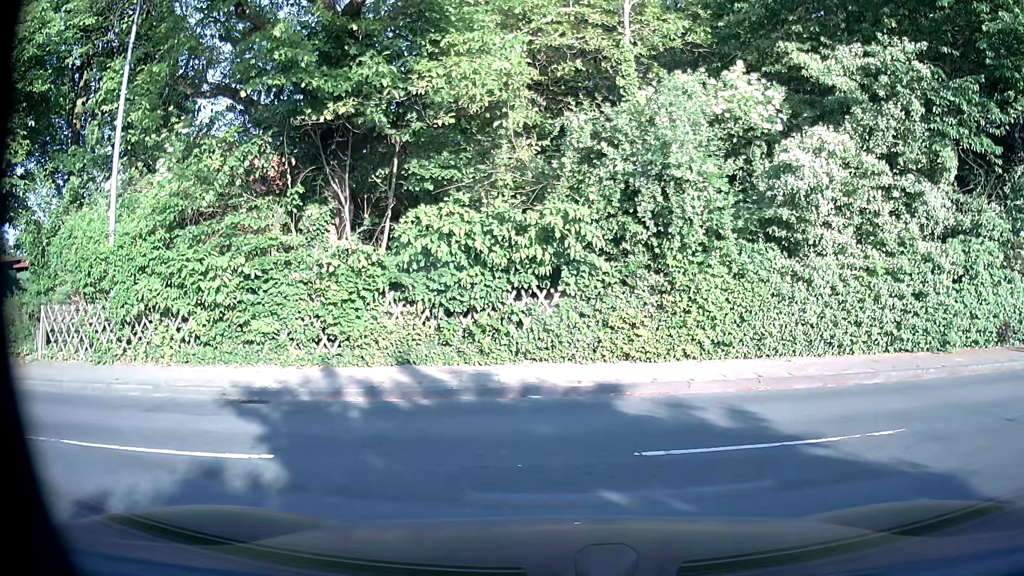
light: Day
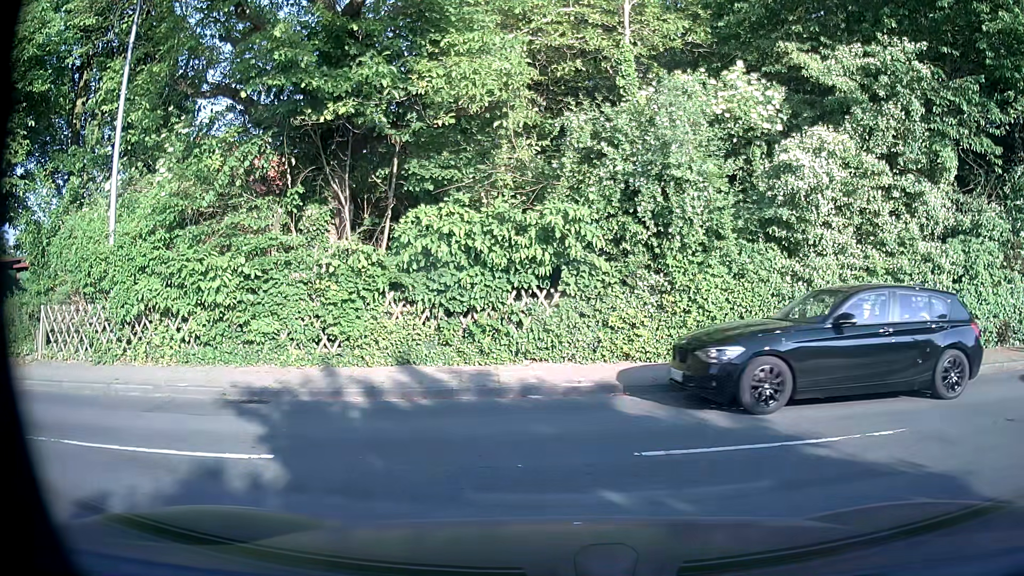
(0.0, 0.0) m; 0°
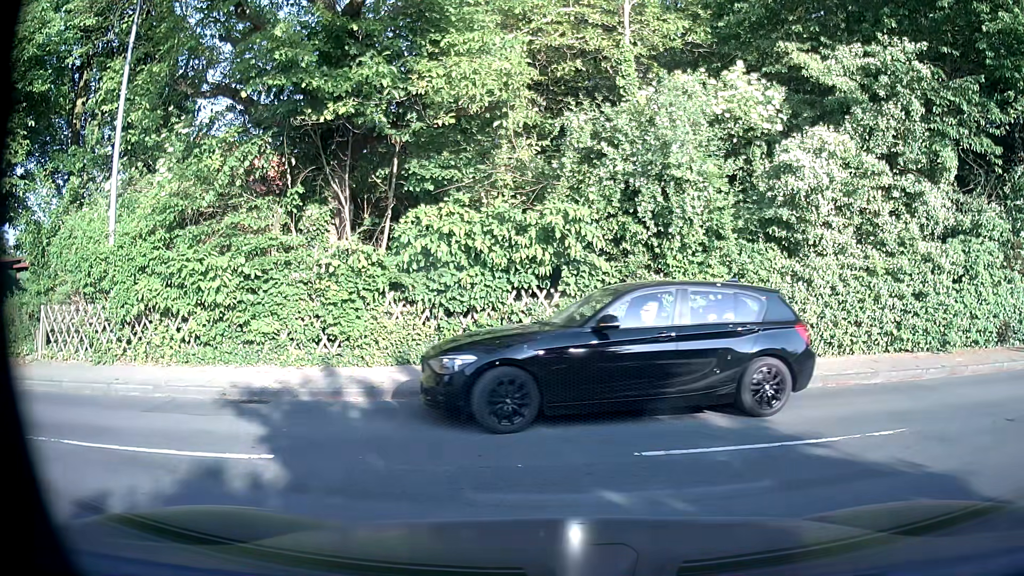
(0.0, 0.0) m; 0°
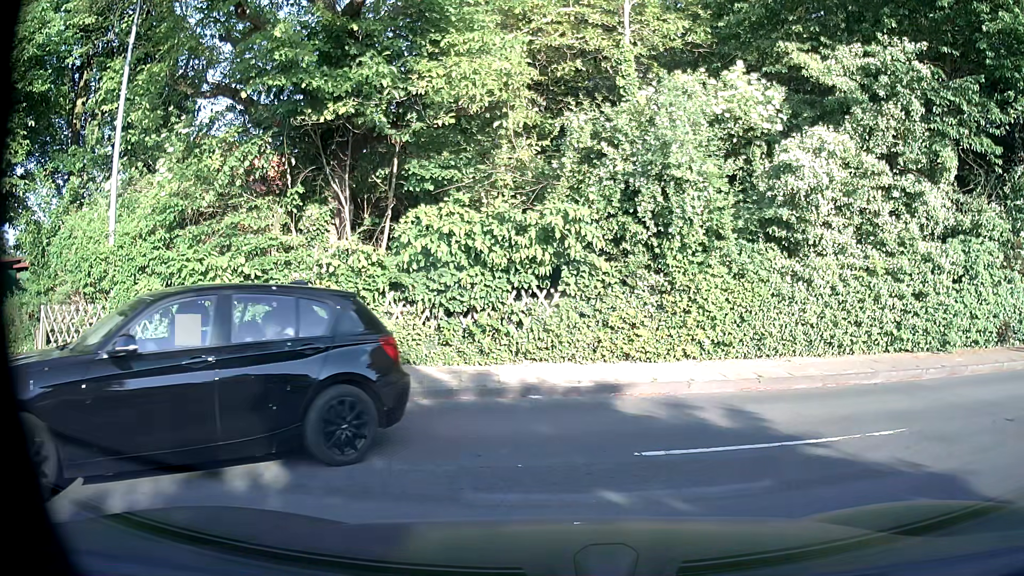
(0.0, 0.0) m; 0°
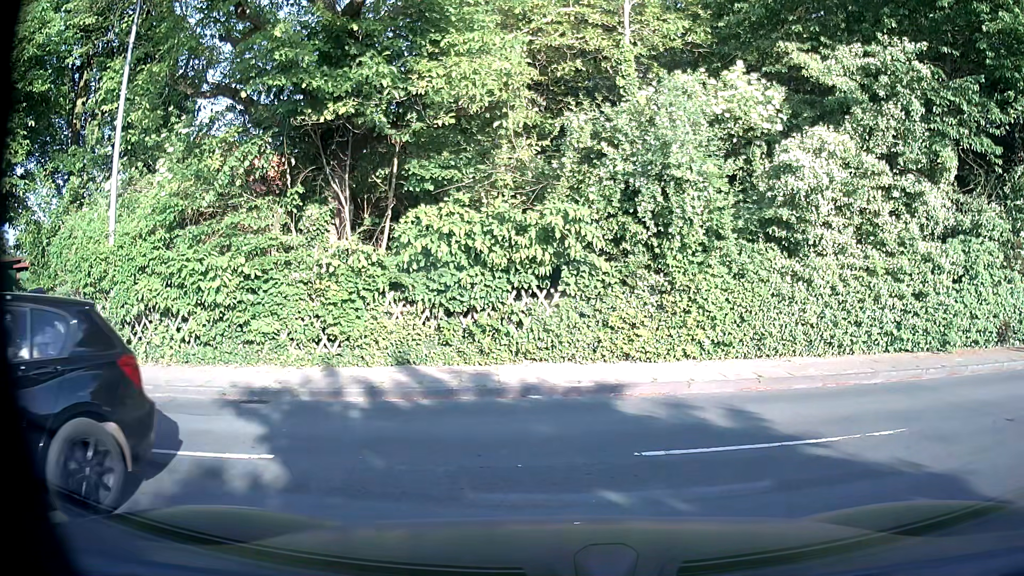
(0.0, 0.0) m; 0°
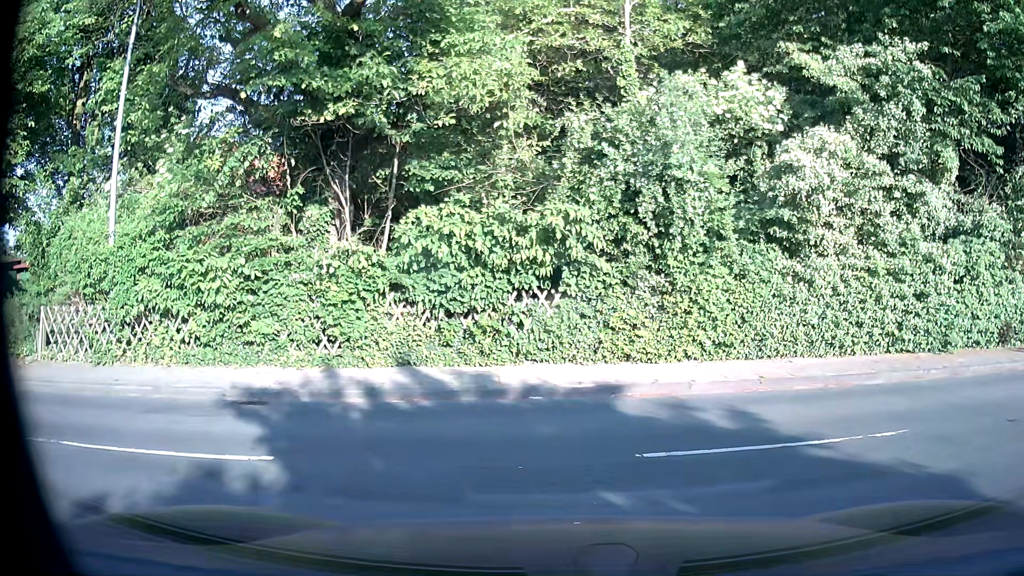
(0.0, 0.0) m; 0°
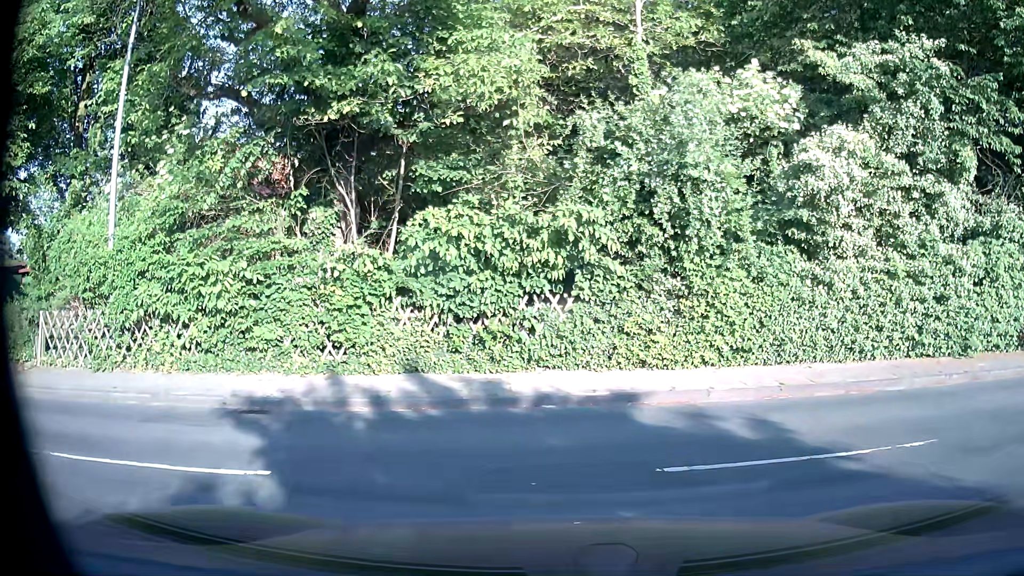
(0.0, +0.4) m; 0°
